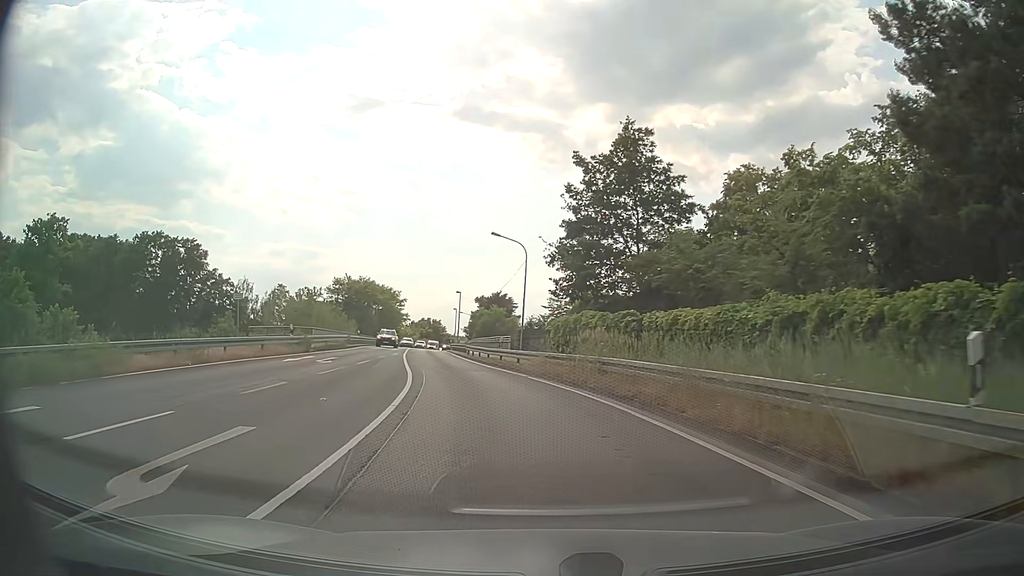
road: primary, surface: asphalt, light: Day
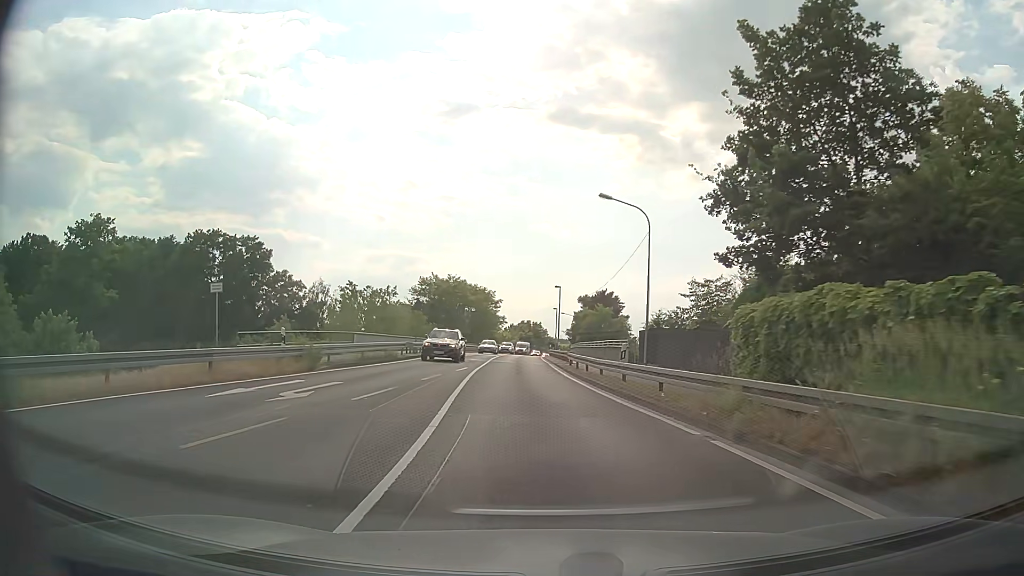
(-1.2, +12.7) m; -9°
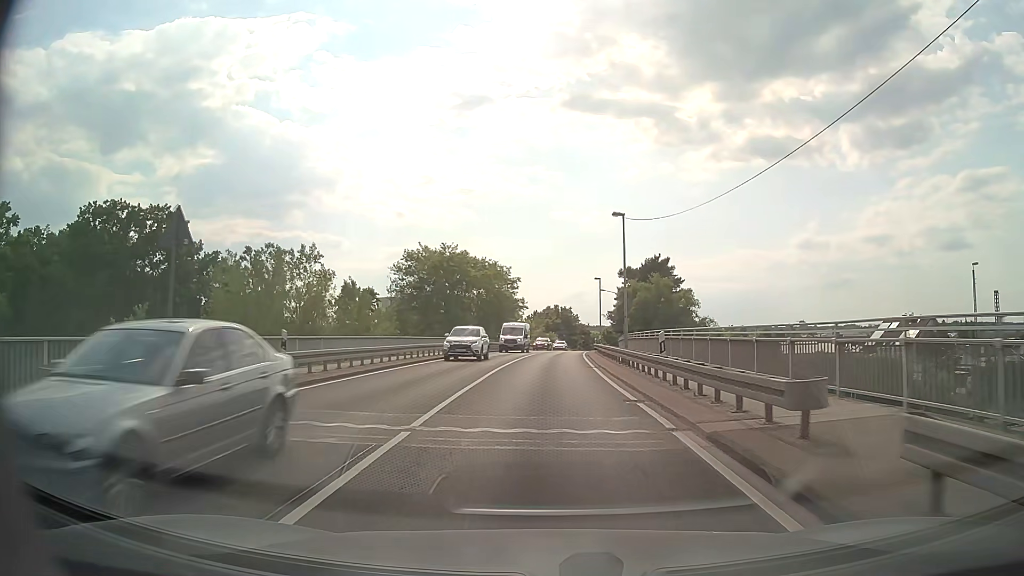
(-0.9, +31.7) m; -2°
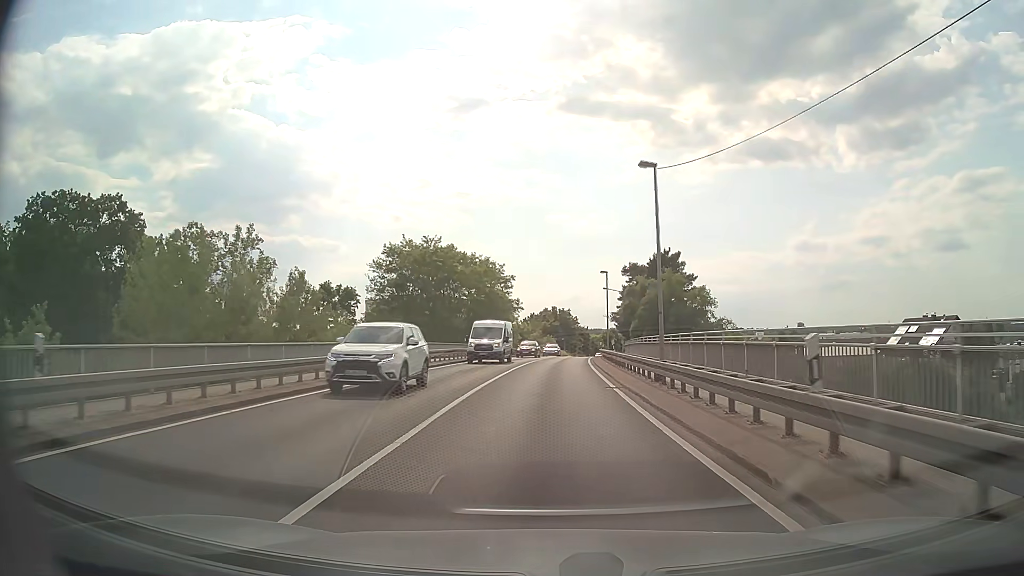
(0.0, +9.0) m; 0°
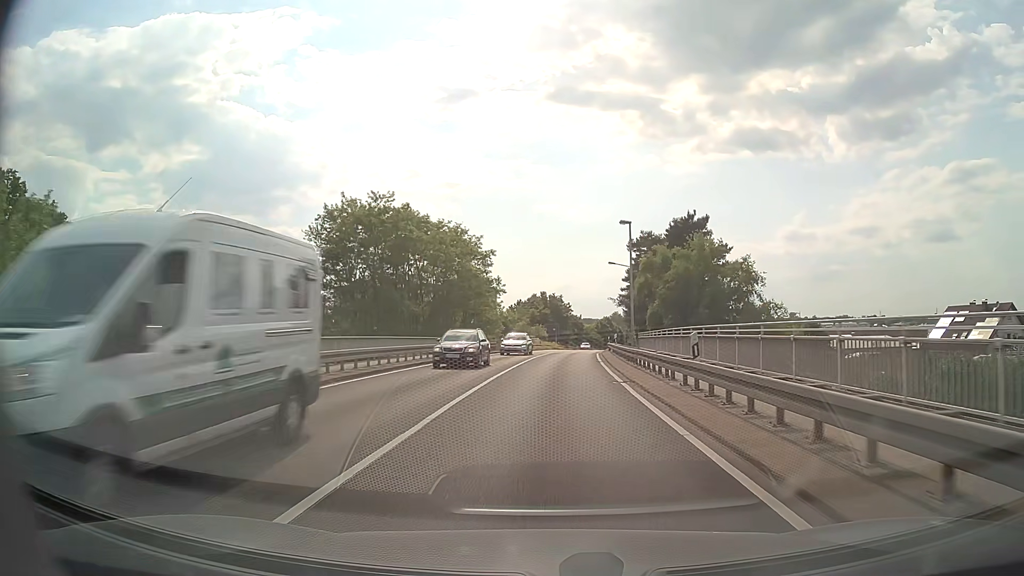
(+0.1, +18.4) m; +1°
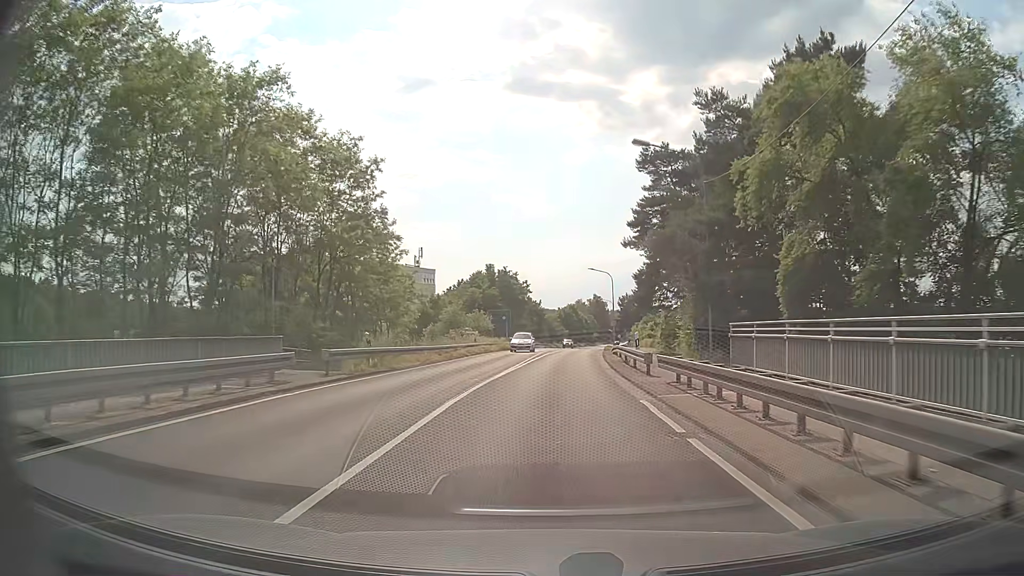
(+1.1, +36.9) m; +4°
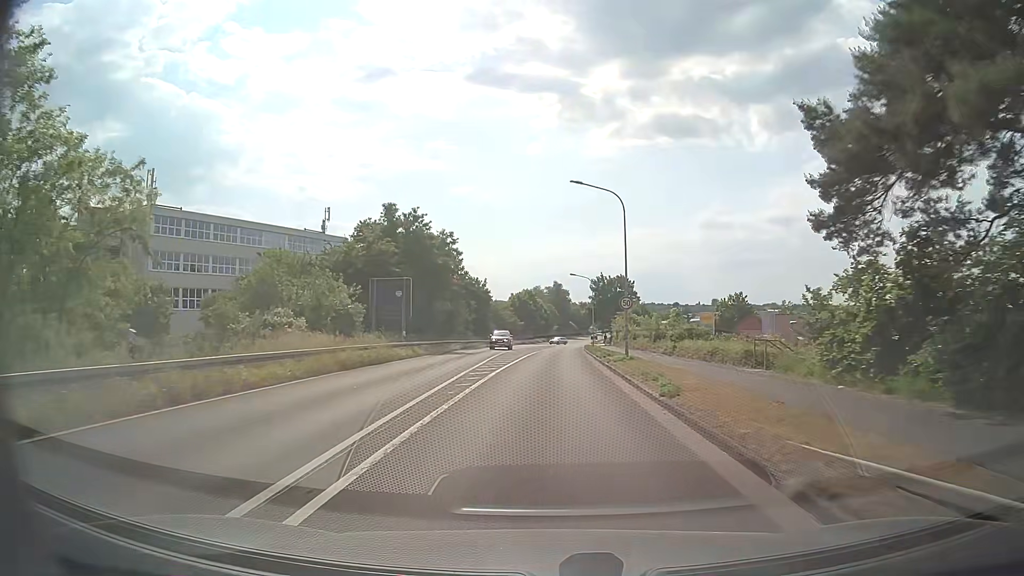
(+1.1, +36.3) m; +4°
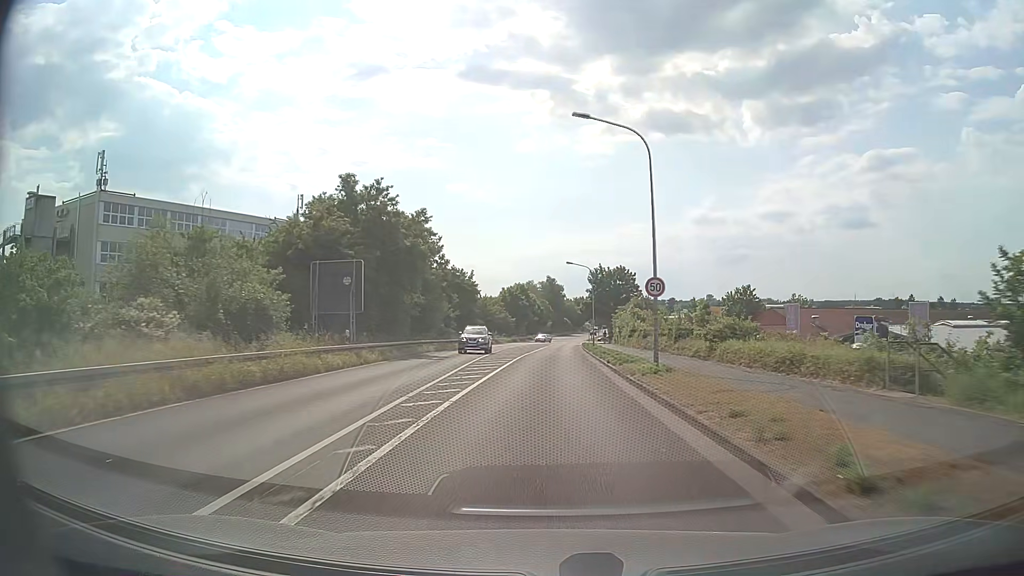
(+0.1, +9.1) m; +1°
(0, +10) (0, +20) (0, +30) (0, +40) (0, +50) (+1, +60) (+1, +70) (+1, +80) (+2, +90) (+2, +100) m
